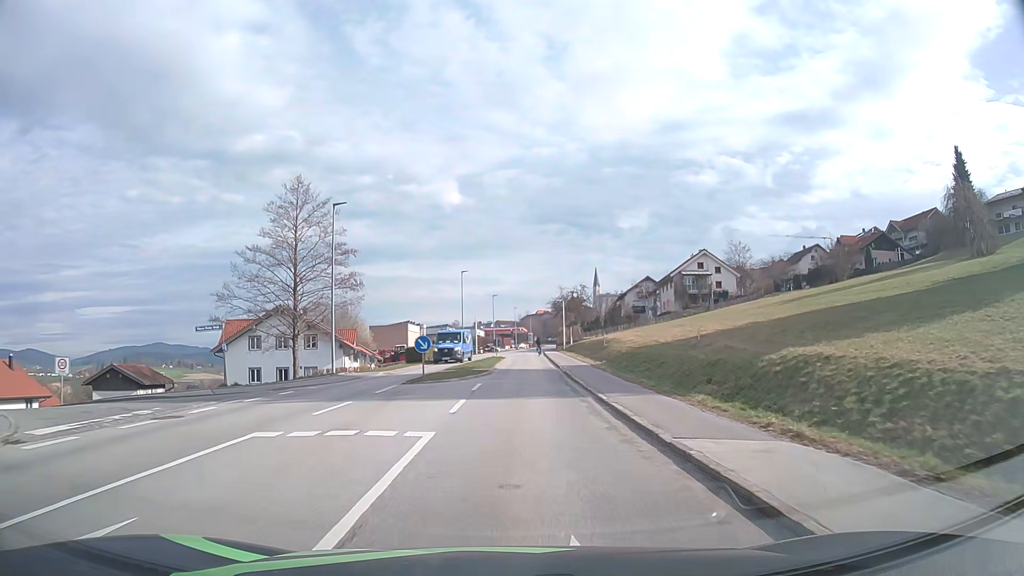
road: tertiary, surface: asphalt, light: Day
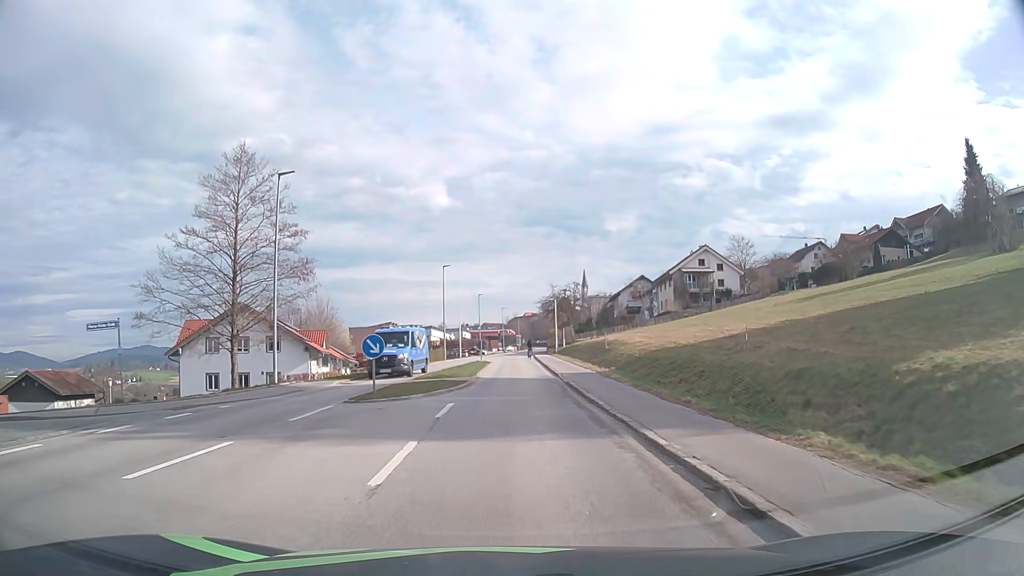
(+0.1, +6.9) m; +1°
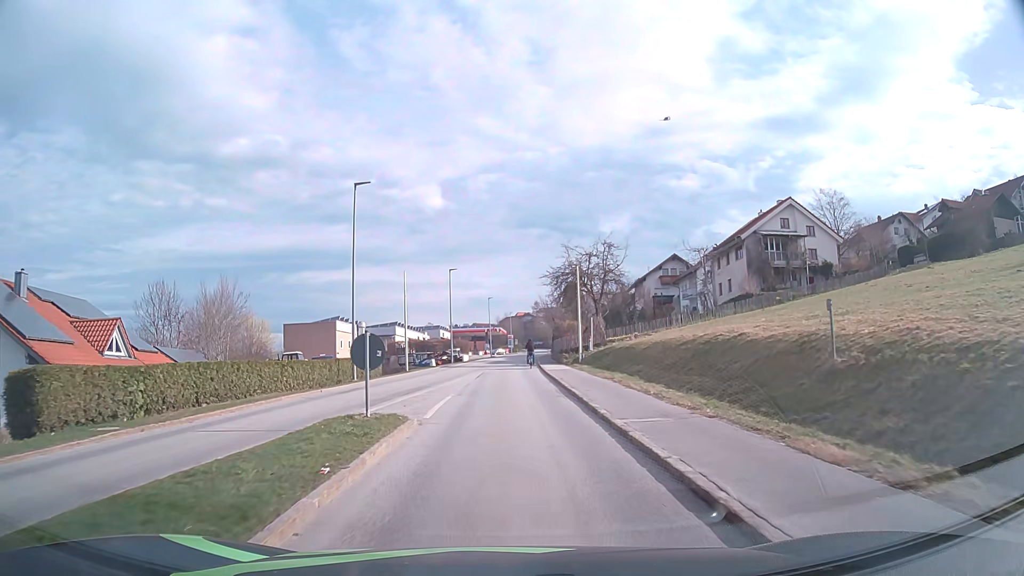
(+0.5, +32.3) m; +1°
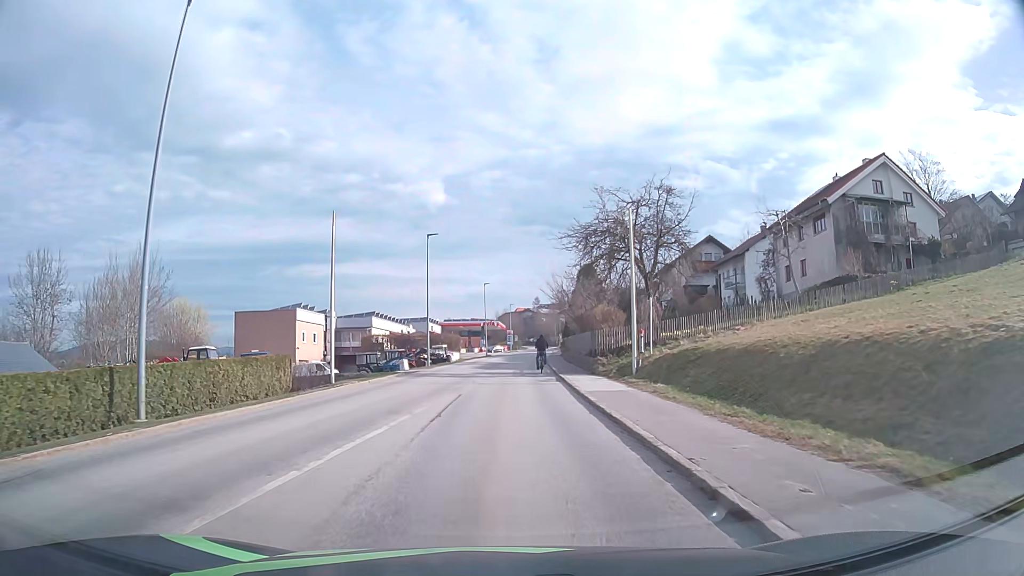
(-0.1, +17.3) m; 0°
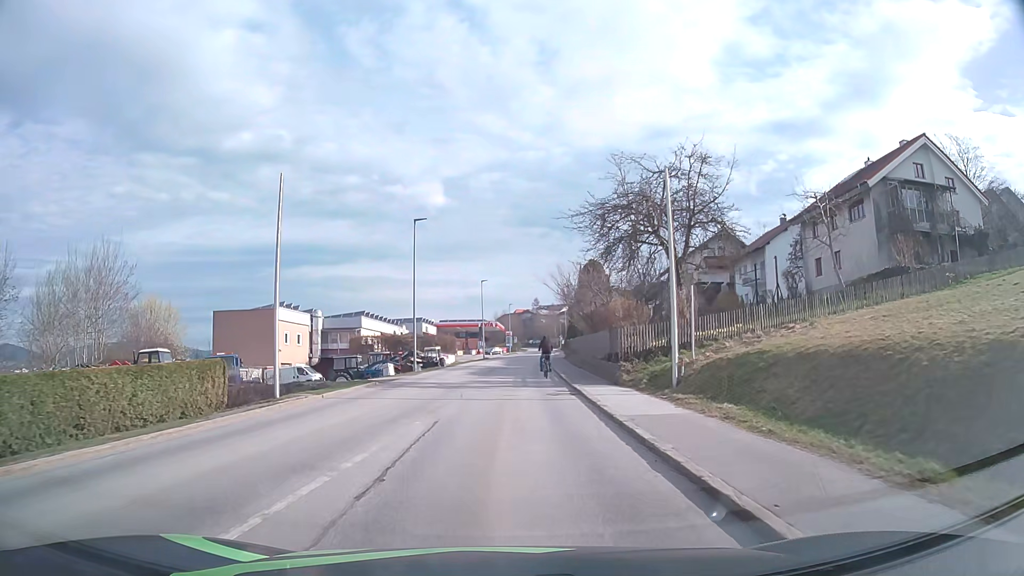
(0.0, +5.8) m; 0°
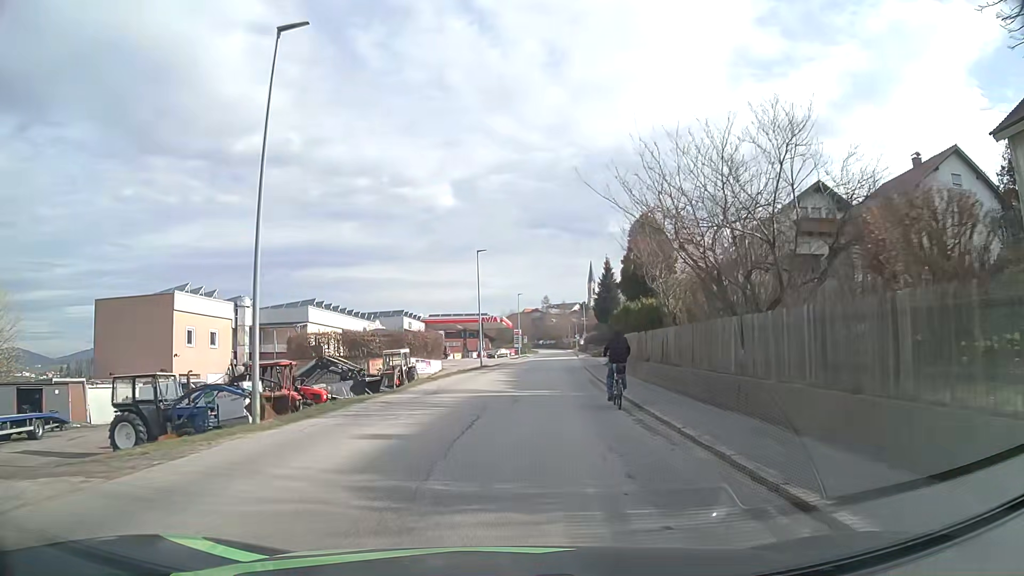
(0.0, +24.0) m; -1°
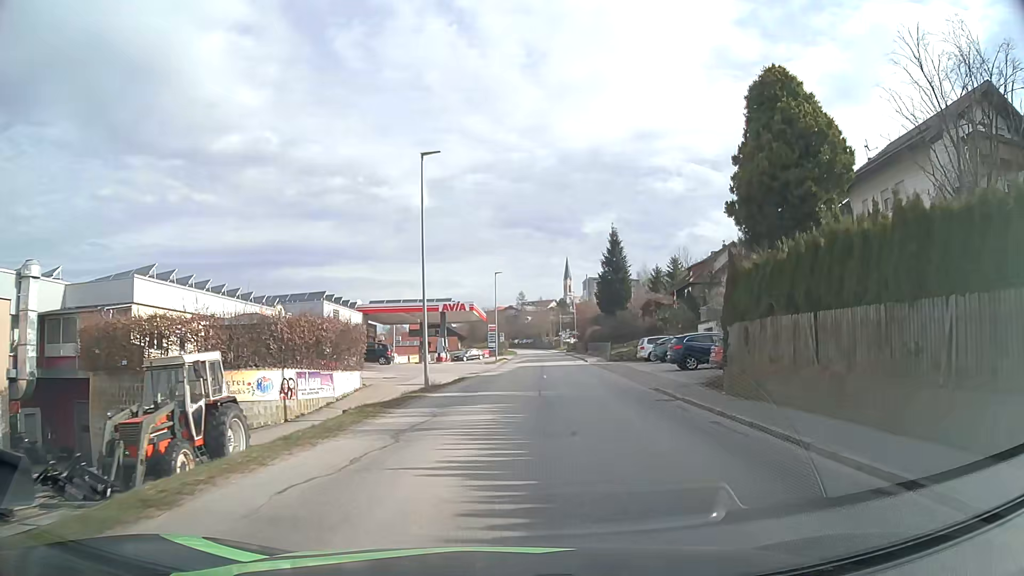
(-0.1, +25.3) m; +2°
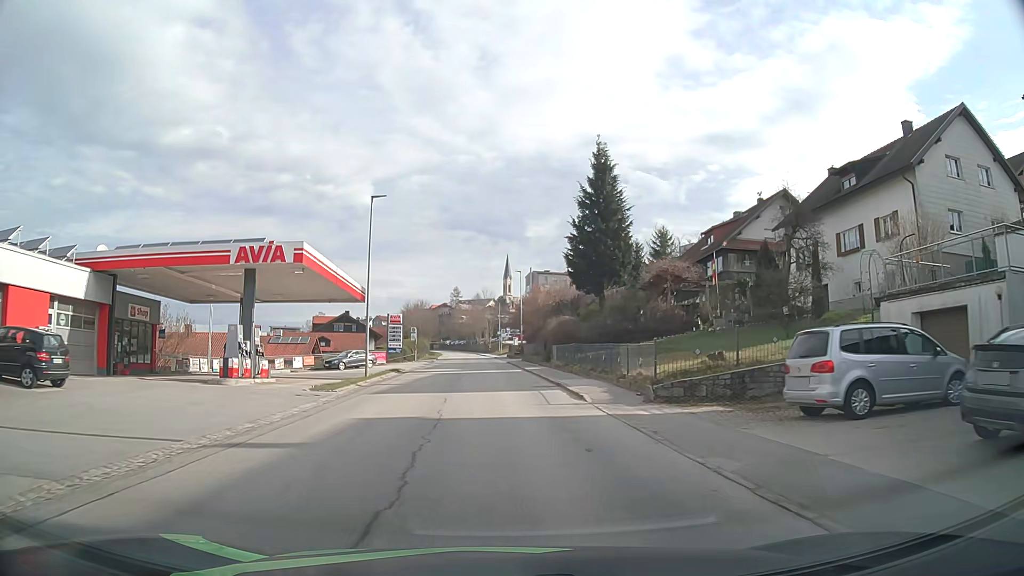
(+2.2, +33.2) m; +5°
(0, +10) (0, +20) (0, +30) (-1, +40) (-1, +50) (-2, +60) (-2, +70) (-3, +80) (-4, +90) (-4, +100) m
